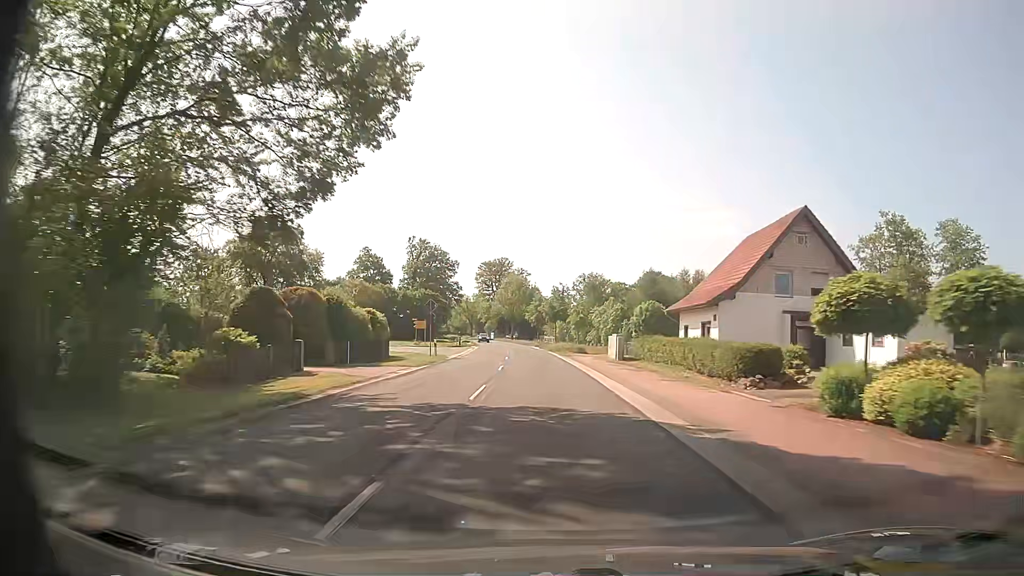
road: secondary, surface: asphalt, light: Day
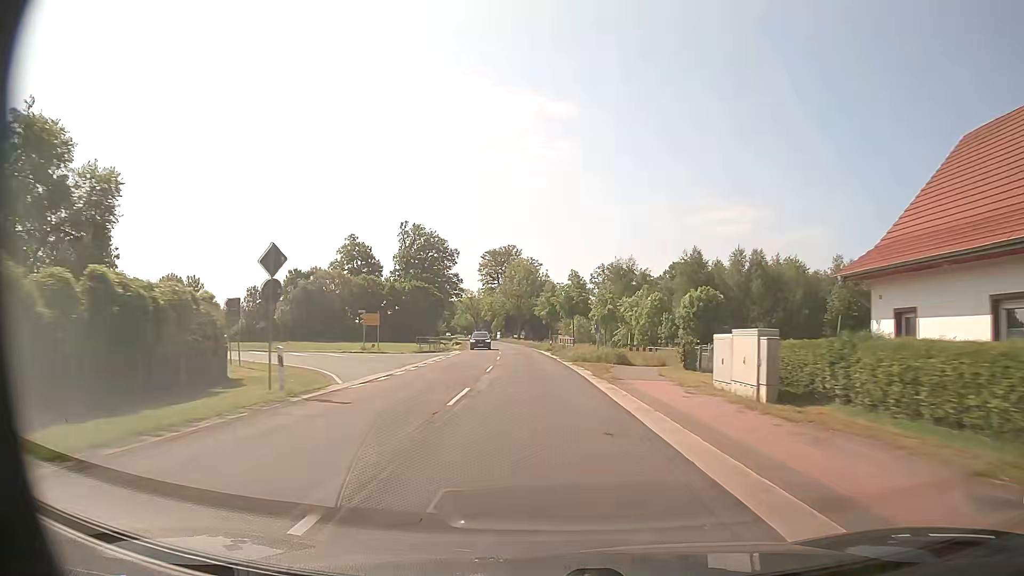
(-0.2, +25.5) m; -1°
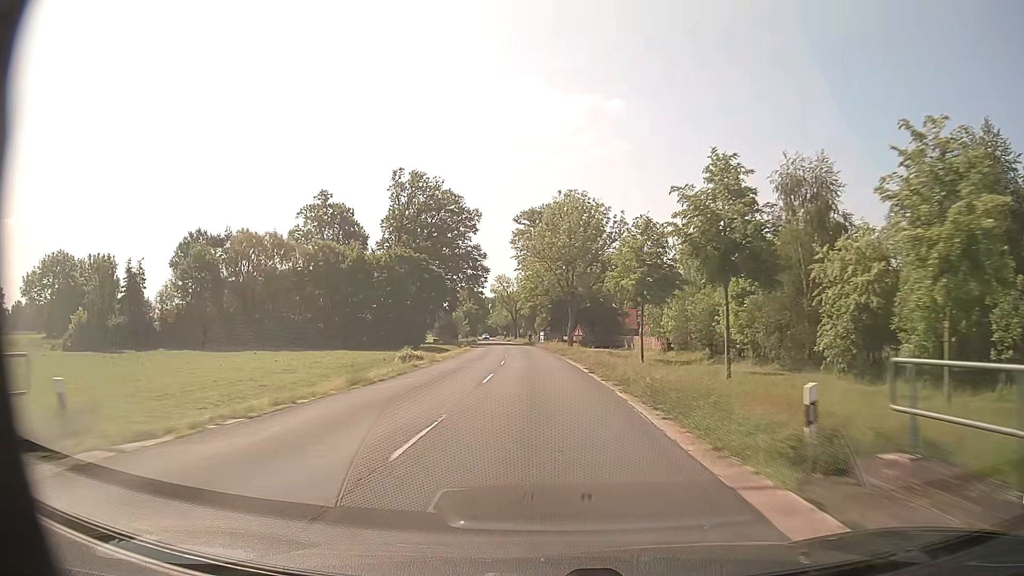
(-2.0, +54.1) m; -5°
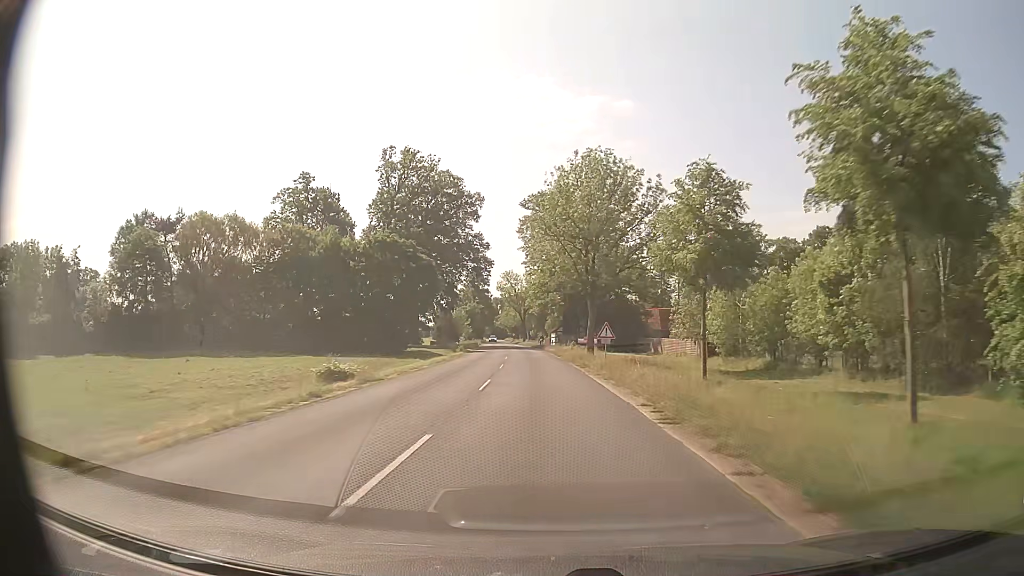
(0.0, +14.1) m; -1°
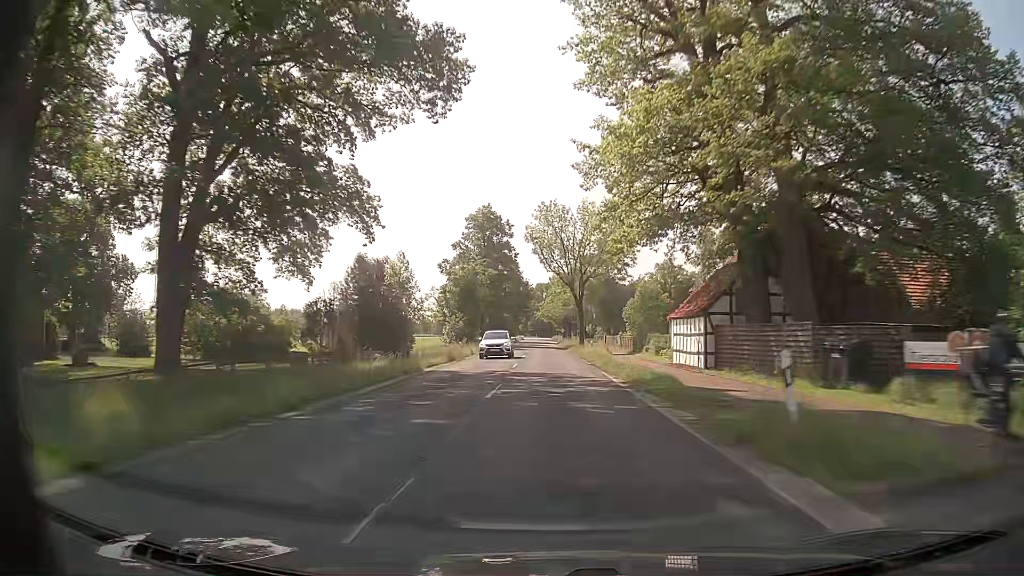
(-3.1, +74.1) m; -4°
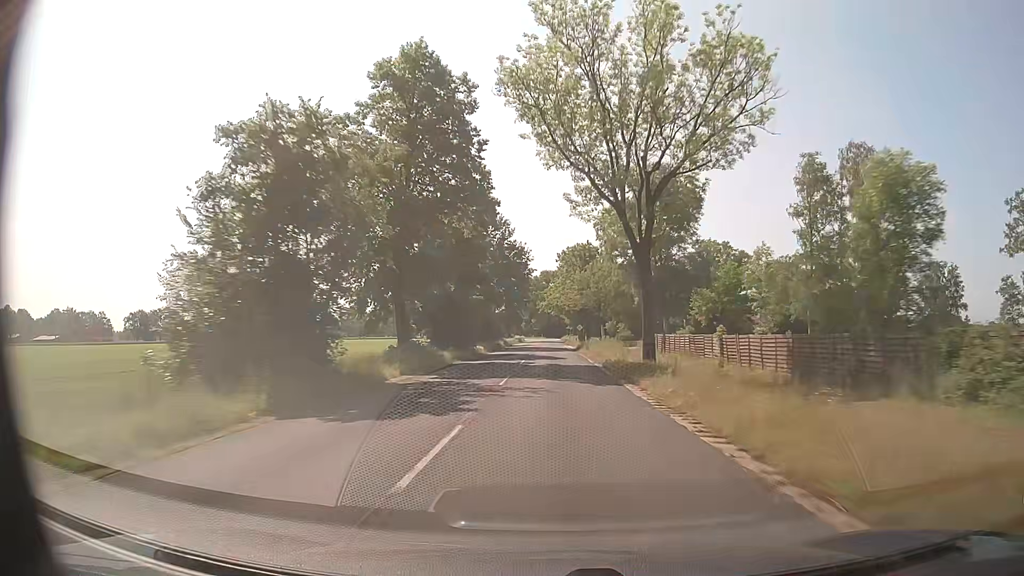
(-0.4, +46.1) m; -1°
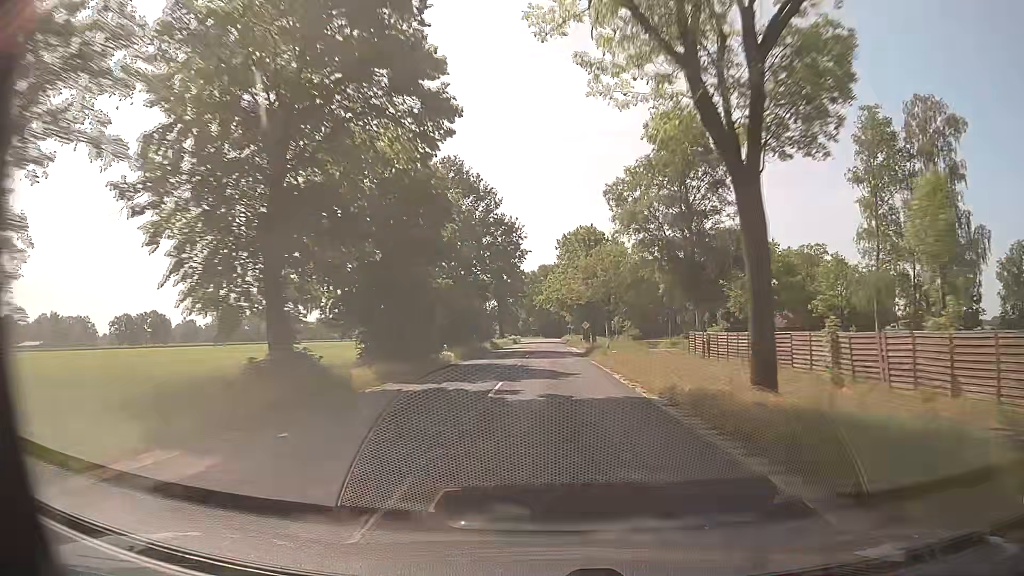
(0.0, +15.5) m; 0°
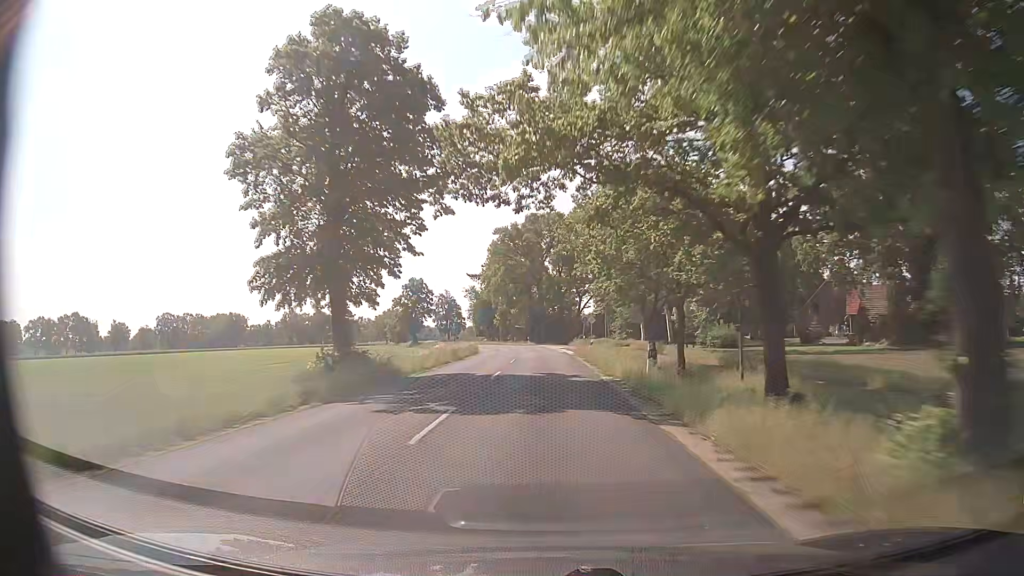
(+0.2, +78.0) m; 0°
(0, +10) (0, +20) (0, +30) (0, +40) (-1, +50) (-1, +60) (-2, +70) (-4, +80) (-5, +90) (-8, +99) m
